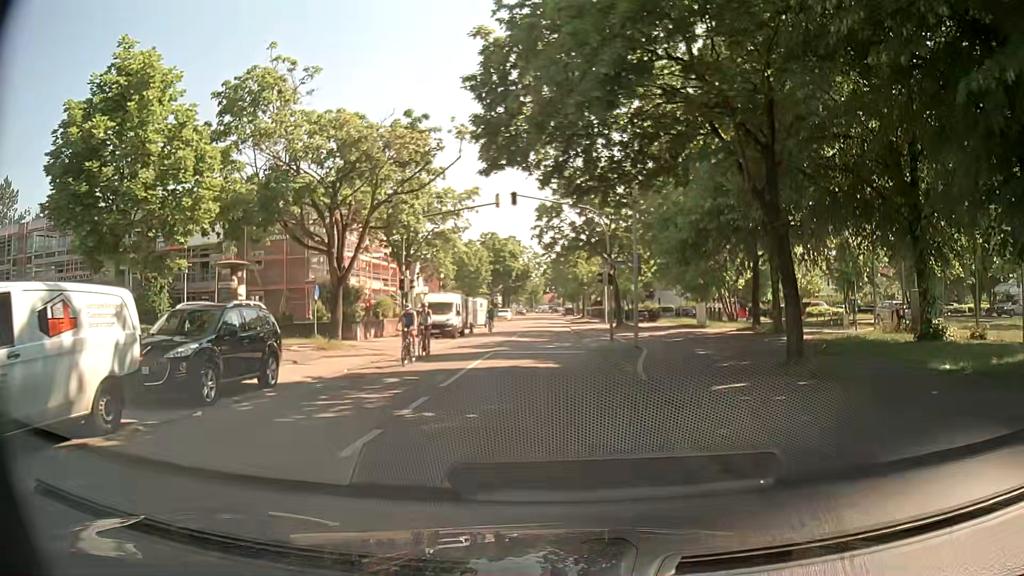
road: residential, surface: asphalt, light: Day
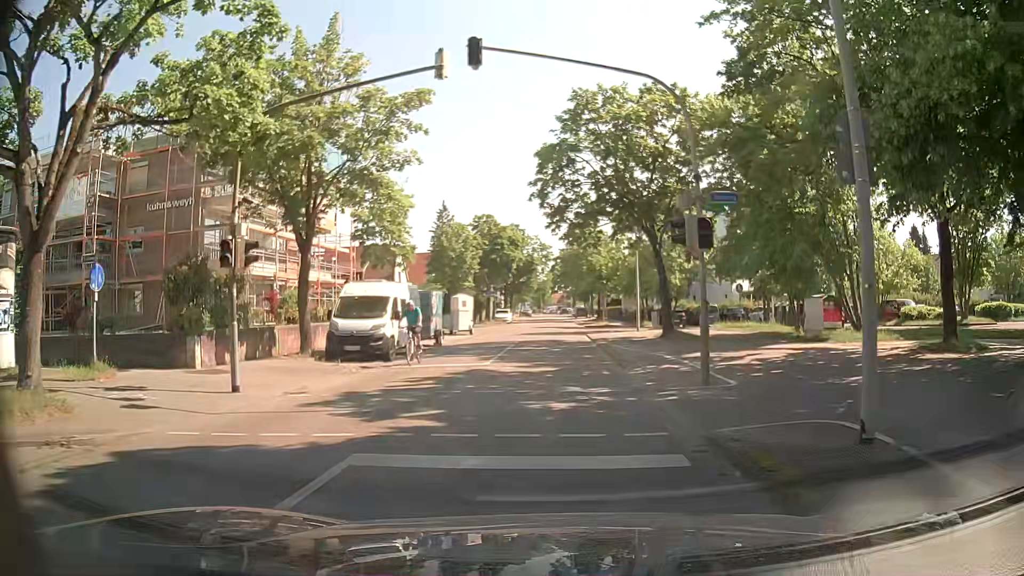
(+0.1, +16.3) m; 0°
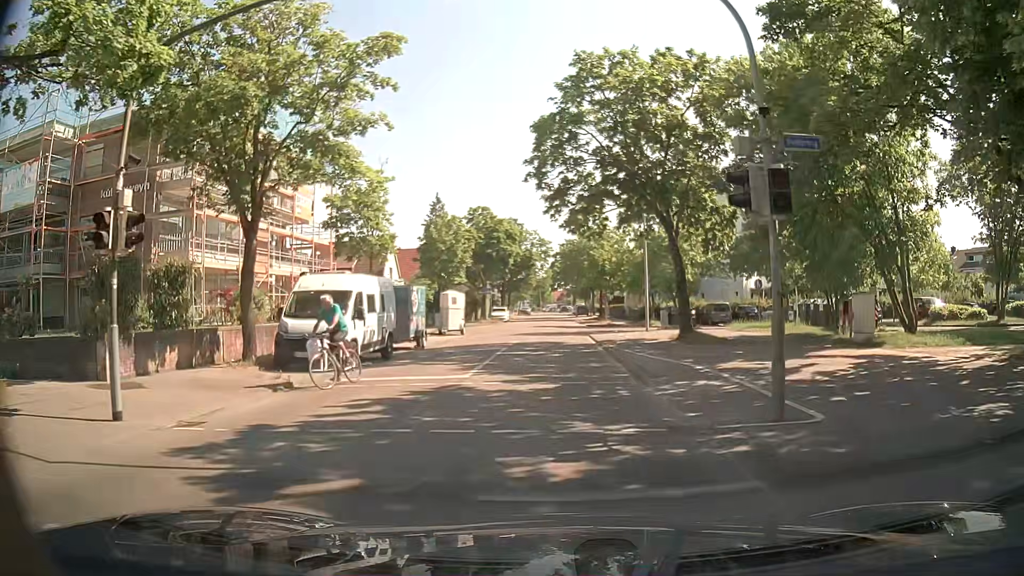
(0.0, +4.0) m; +1°
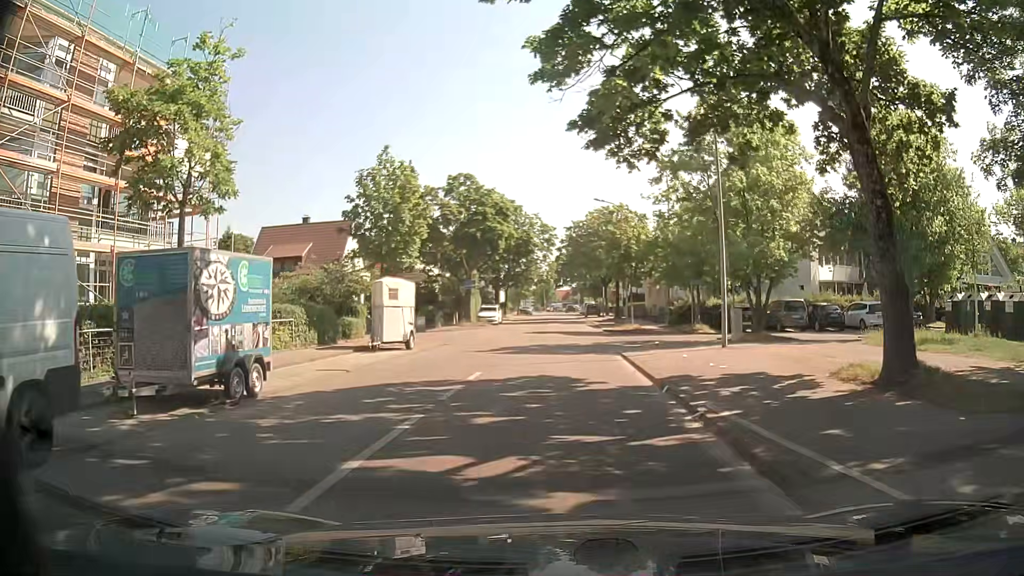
(-0.2, +15.6) m; -2°
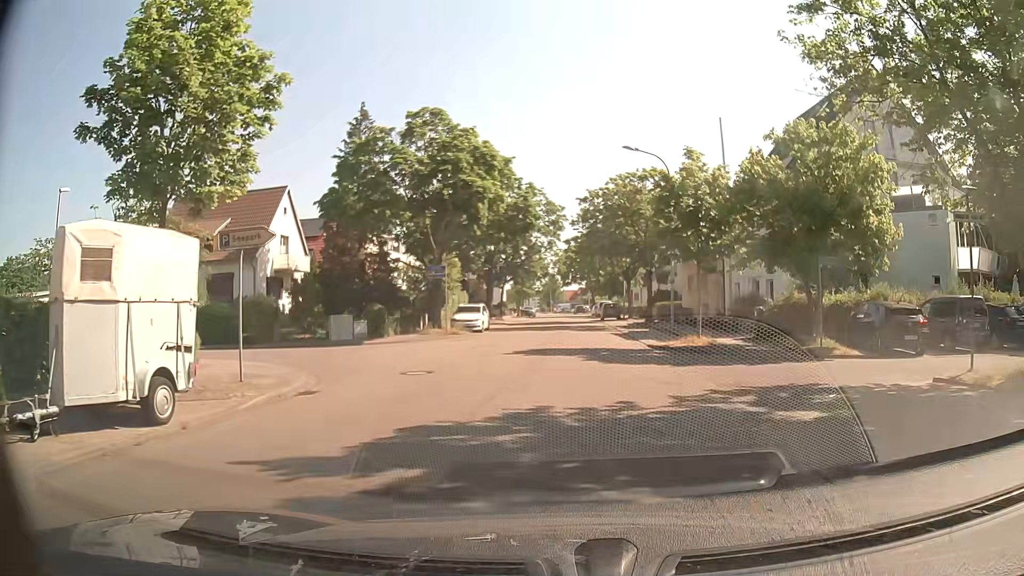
(+0.2, +16.6) m; +1°
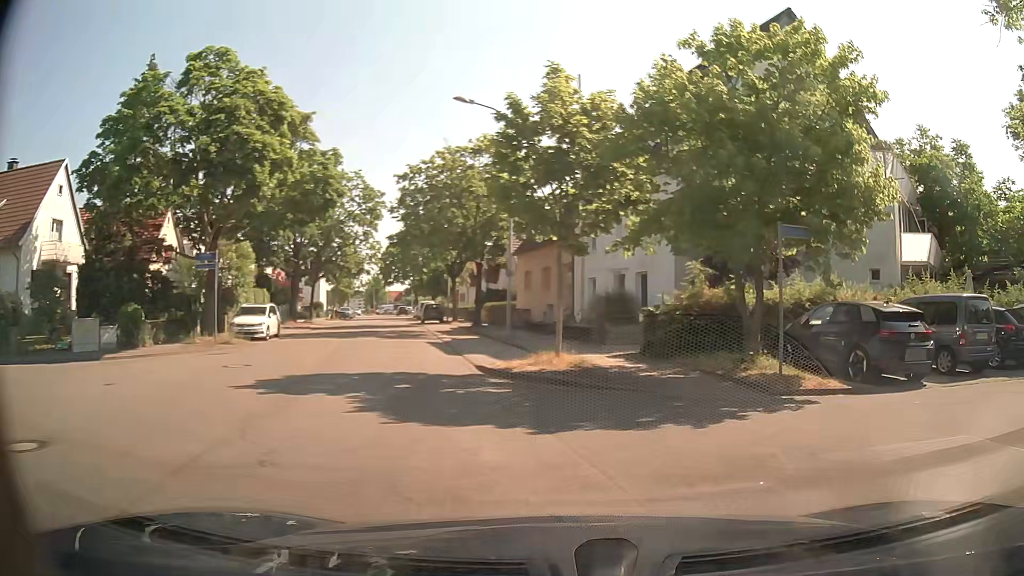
(+0.7, +8.3) m; +16°
